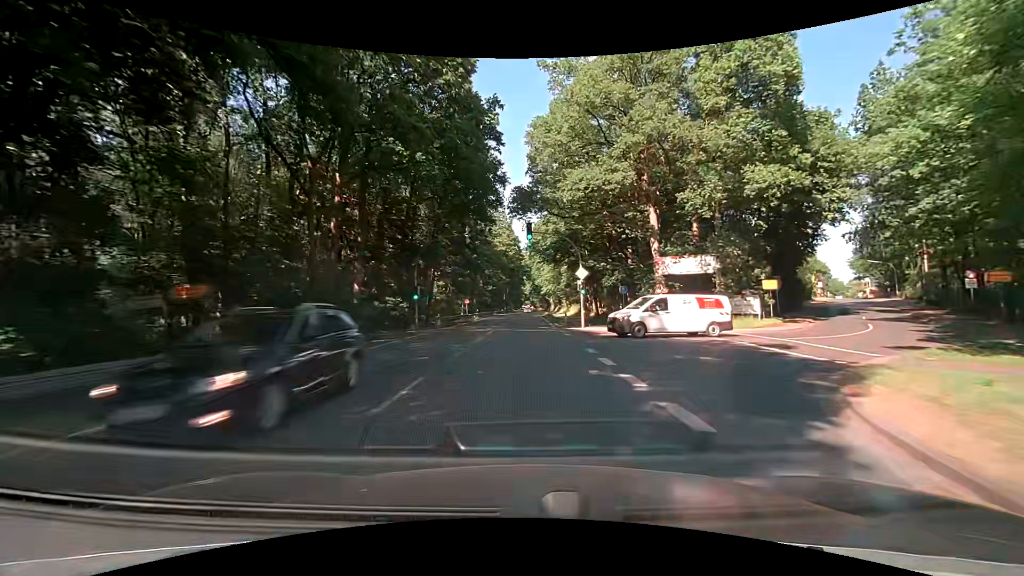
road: primary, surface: asphalt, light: Day
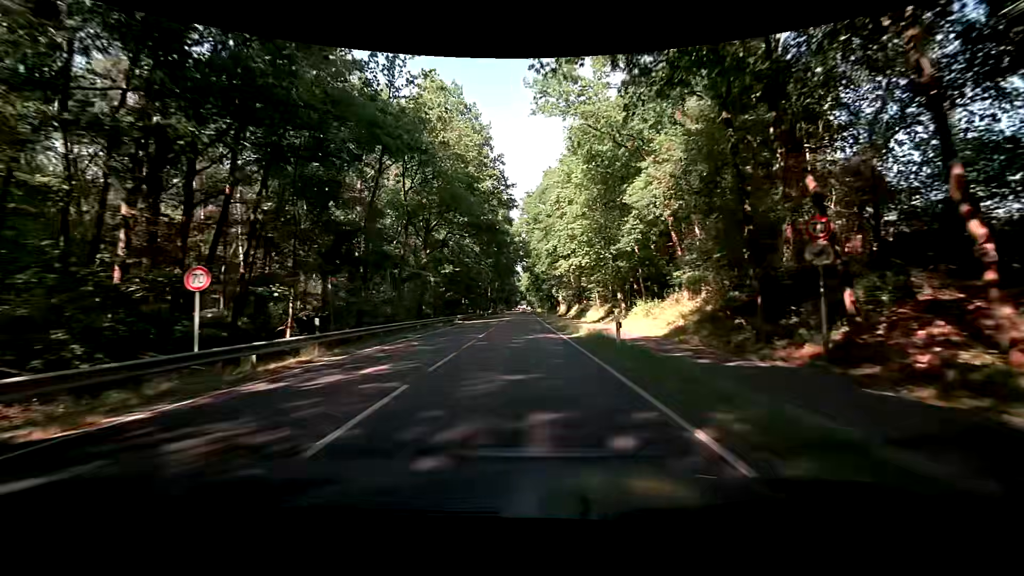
(+0.2, +53.6) m; +1°
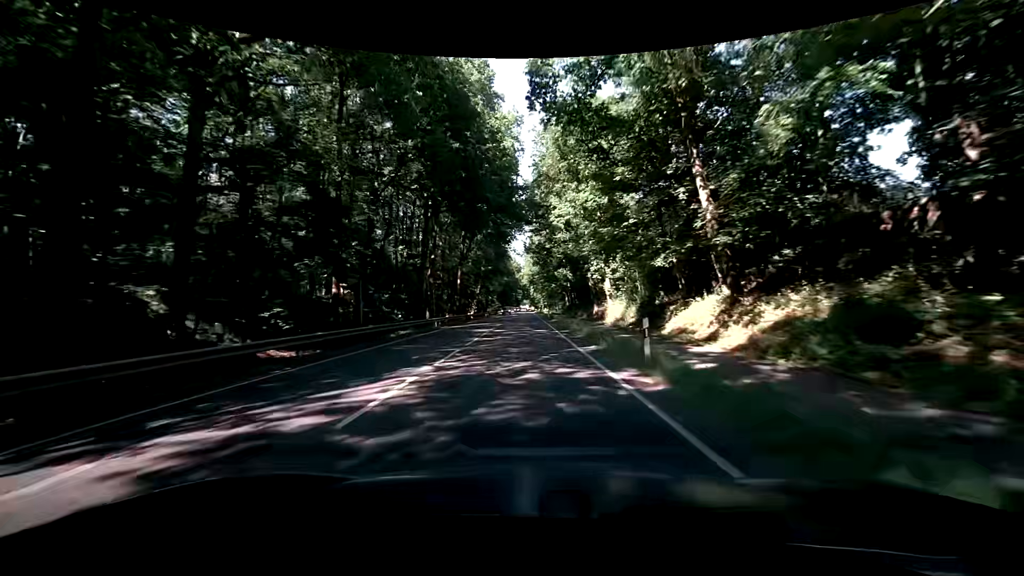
(-0.7, +53.8) m; -1°
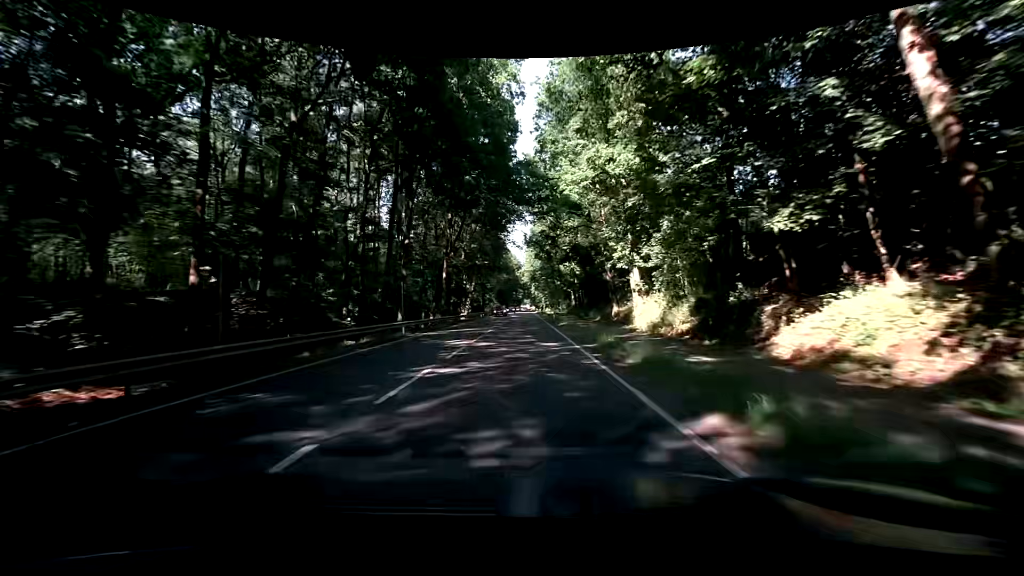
(-0.1, +10.8) m; 0°
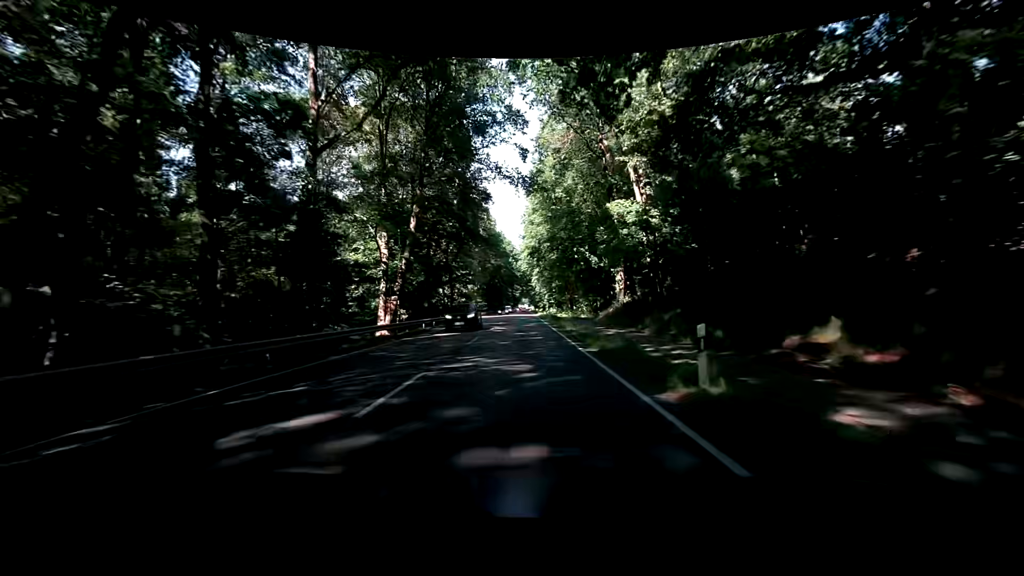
(-0.1, +43.1) m; 0°
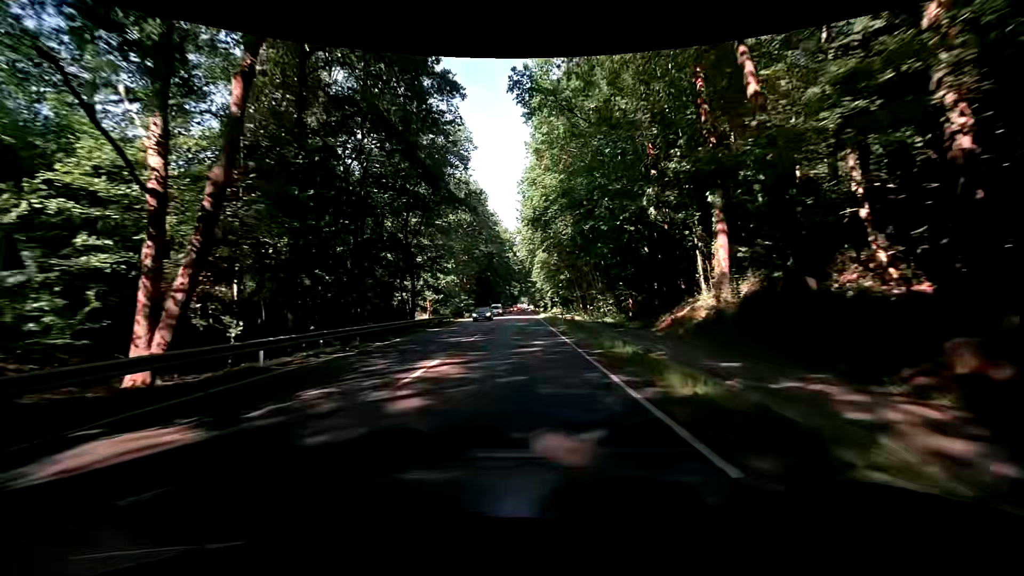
(+0.1, +21.5) m; 0°
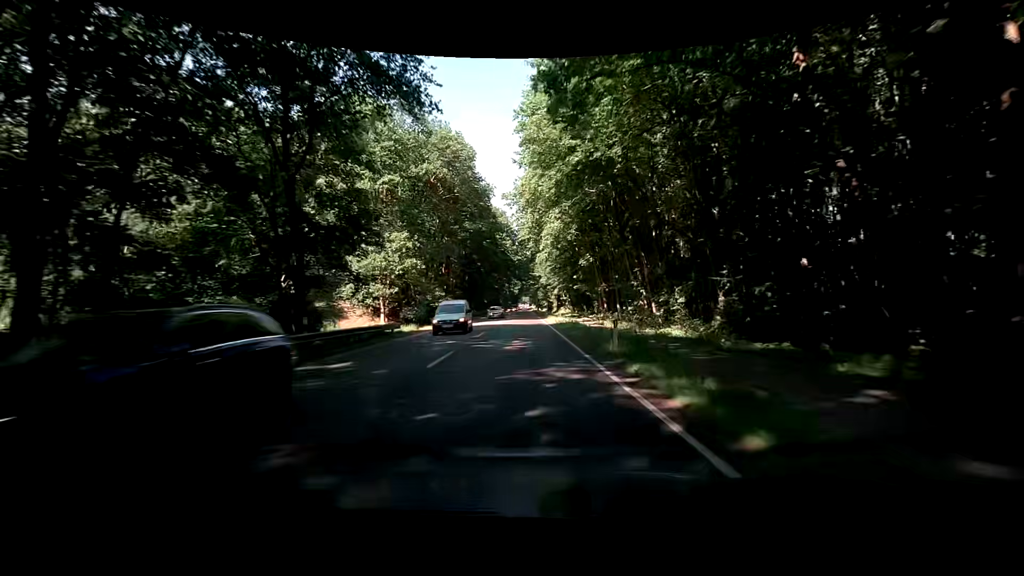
(-0.1, +21.5) m; +1°
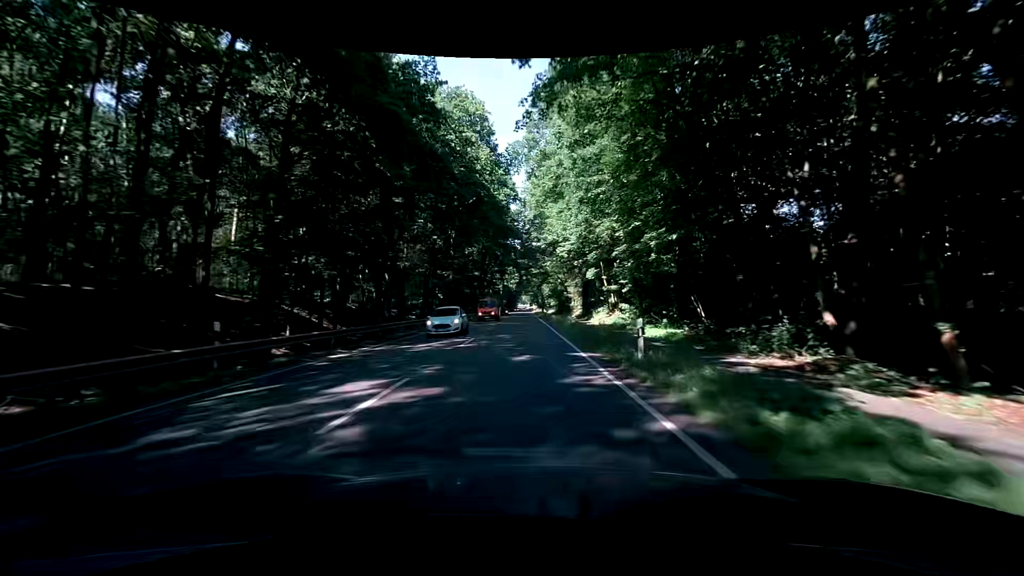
(-0.9, +53.7) m; -1°
(0, +10) (0, +20) (0, +30) (0, +40) (0, +50) (0, +60) (+1, +70) (+1, +80) (+1, +90) (+1, +100) m
